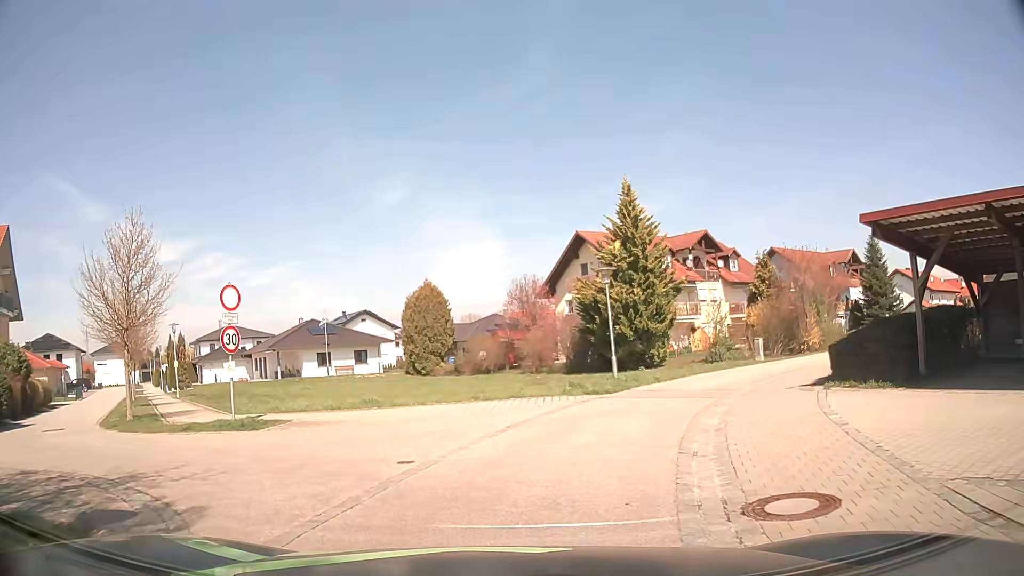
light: Day
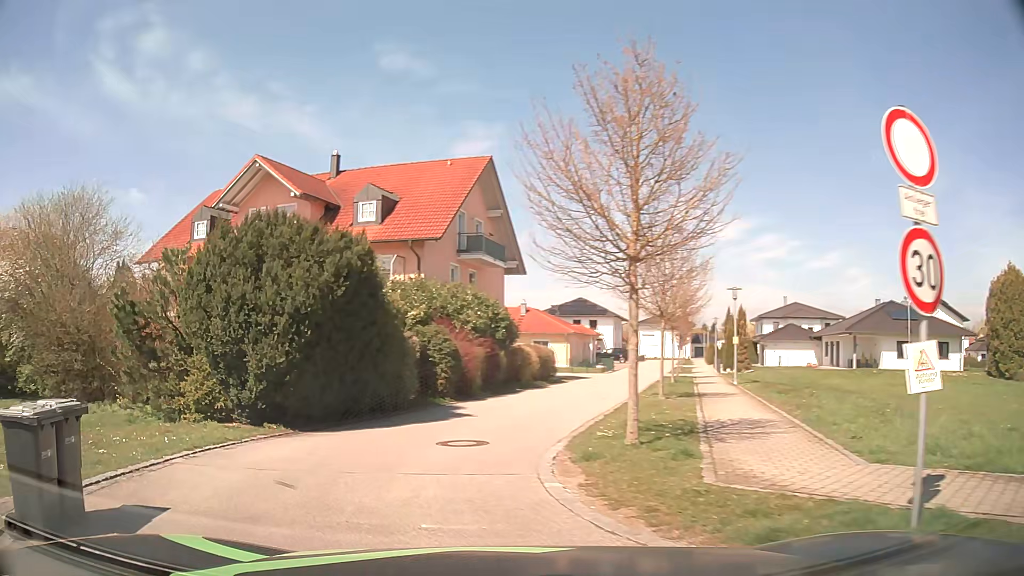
(-3.6, +9.4) m; -48°
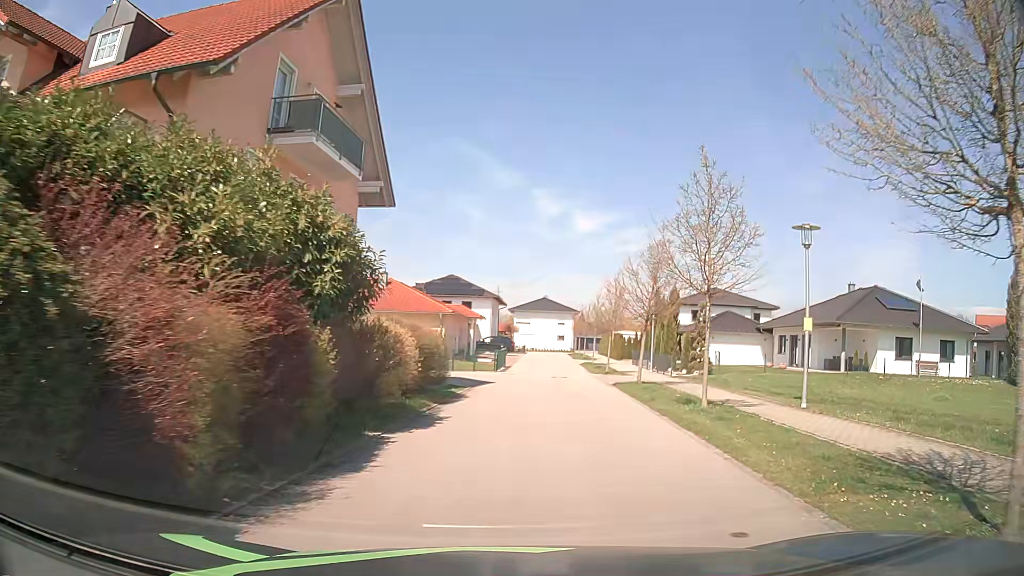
(-0.2, +16.6) m; +12°
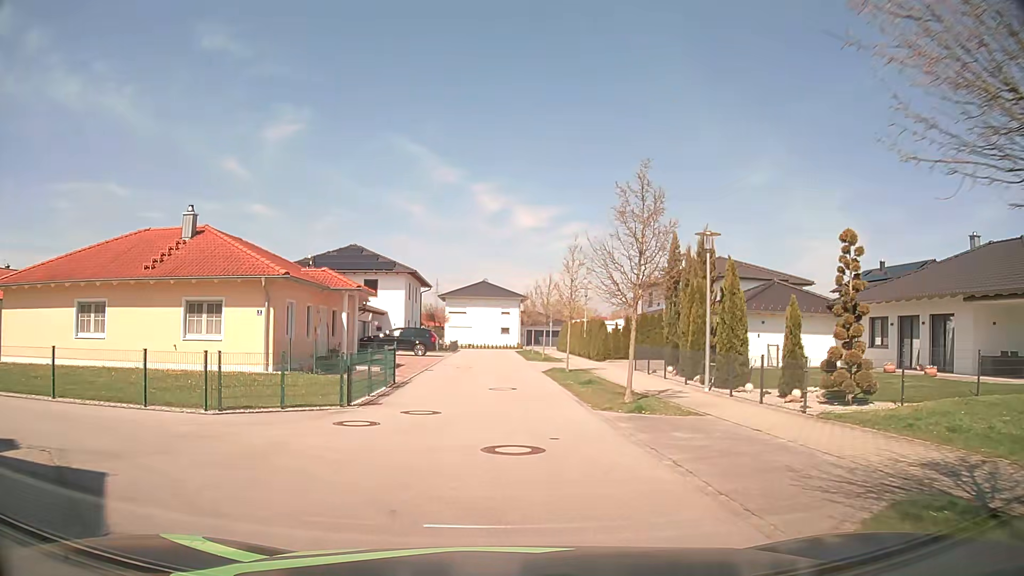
(+1.5, +22.0) m; +5°
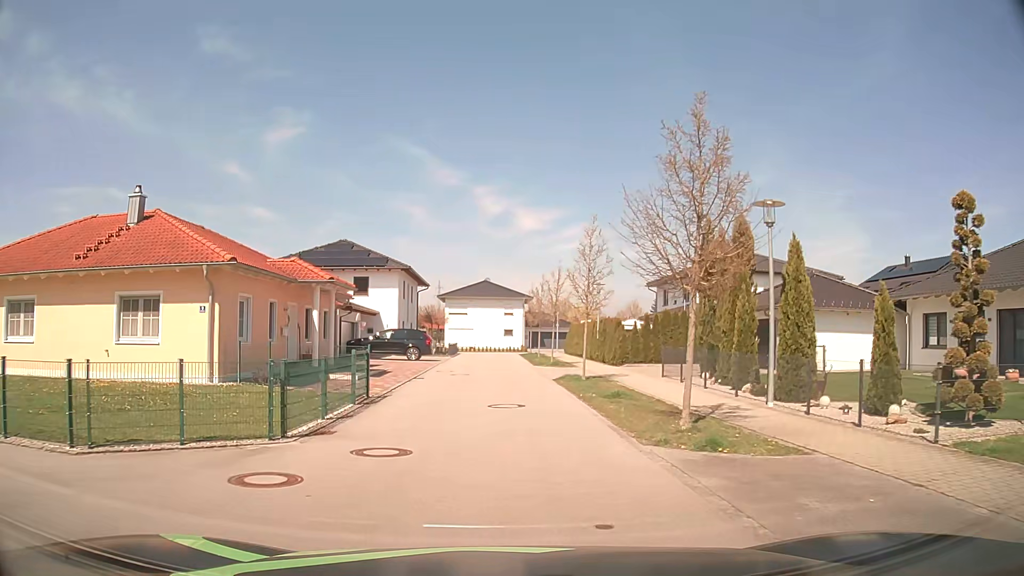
(0.0, +4.4) m; 0°
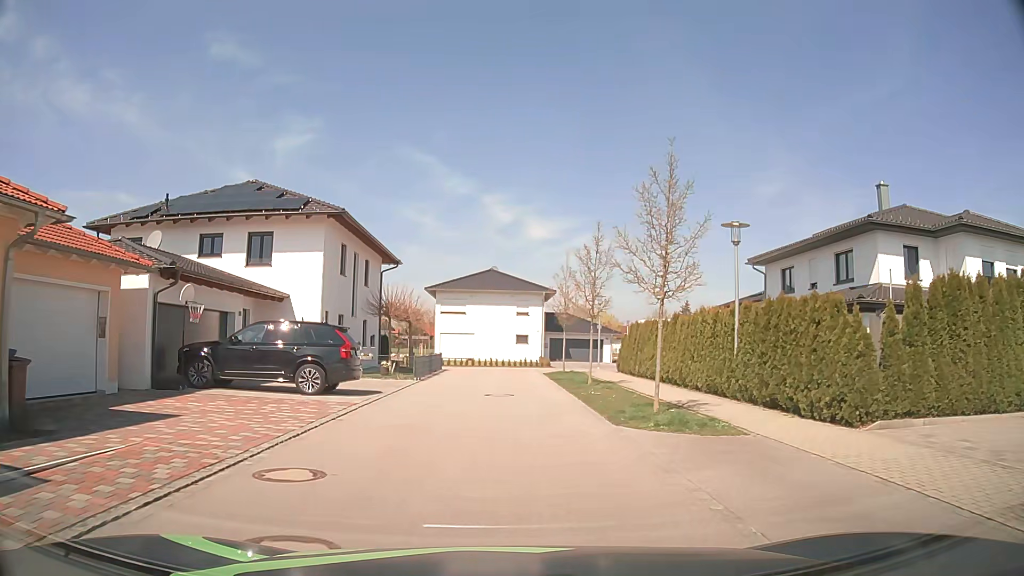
(-0.3, +21.7) m; -1°
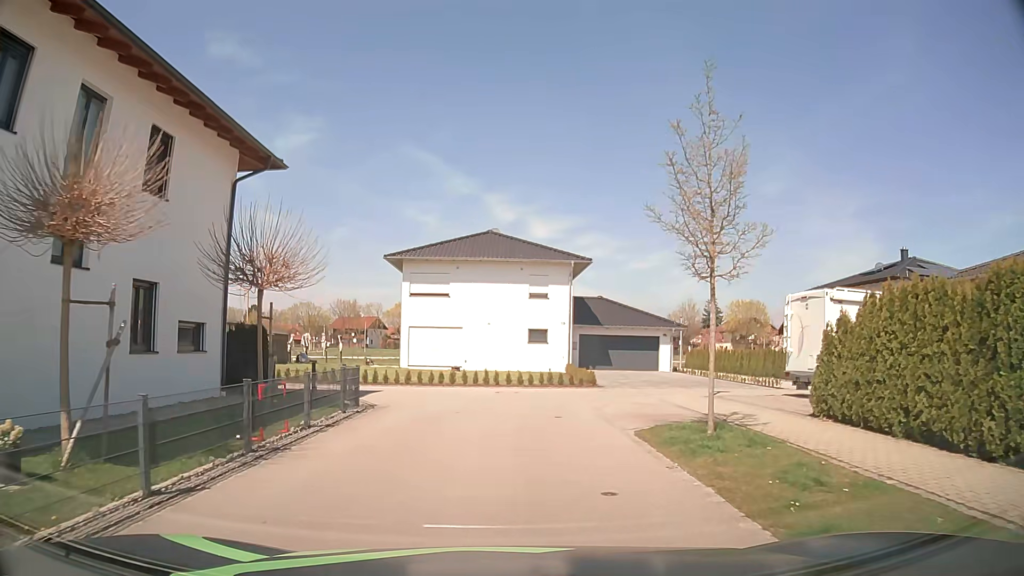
(-0.2, +21.4) m; -1°
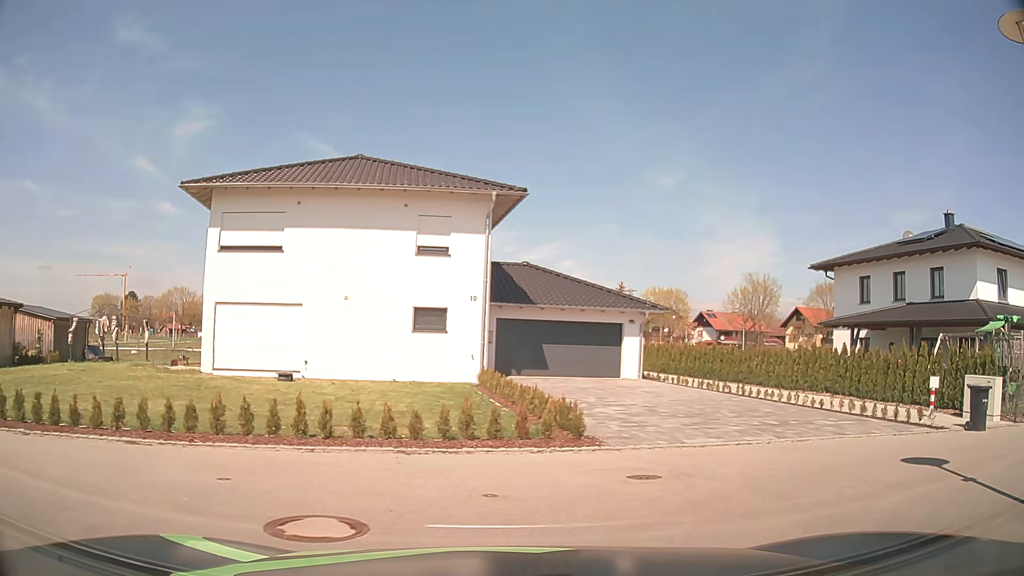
(+0.3, +15.2) m; +8°
(+5, +8) (+14, +10) (+24, +11) (+34, +12) (+44, +14) (+53, +11) (+57, +2) (+54, -7) (+56, -17) (+64, -16) m
